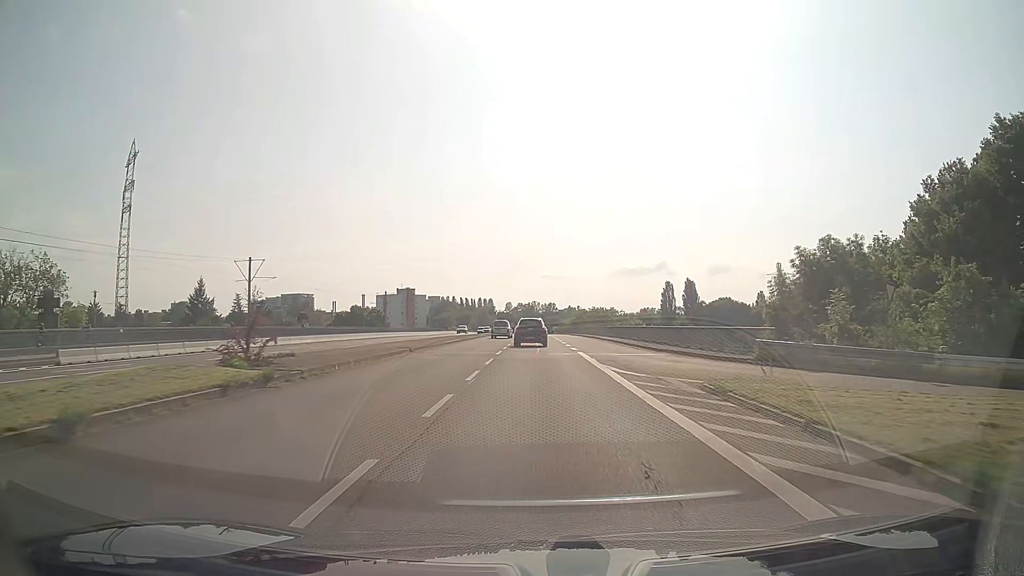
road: secondary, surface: asphalt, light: Day
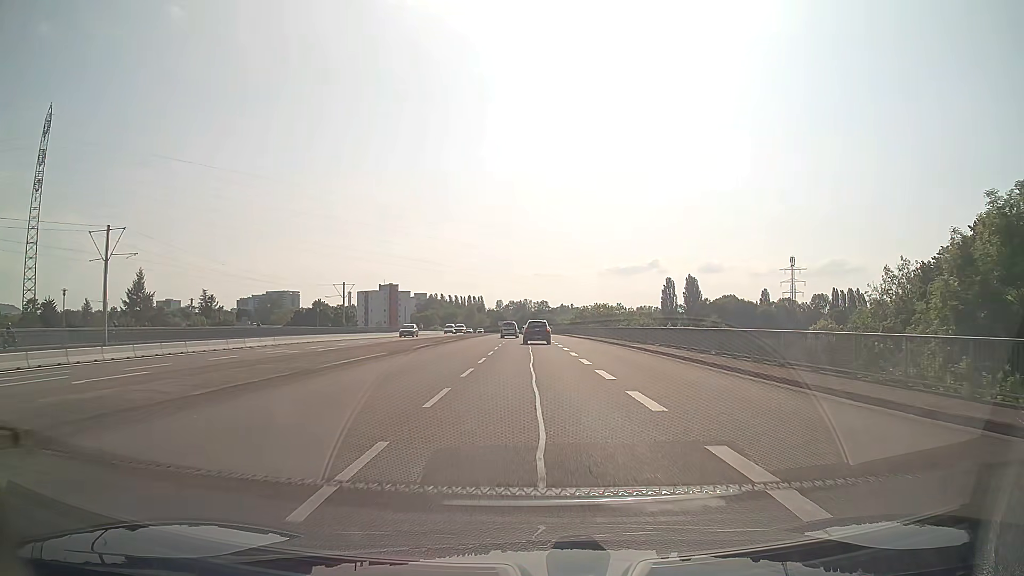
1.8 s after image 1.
(+0.1, +23.3) m; +1°
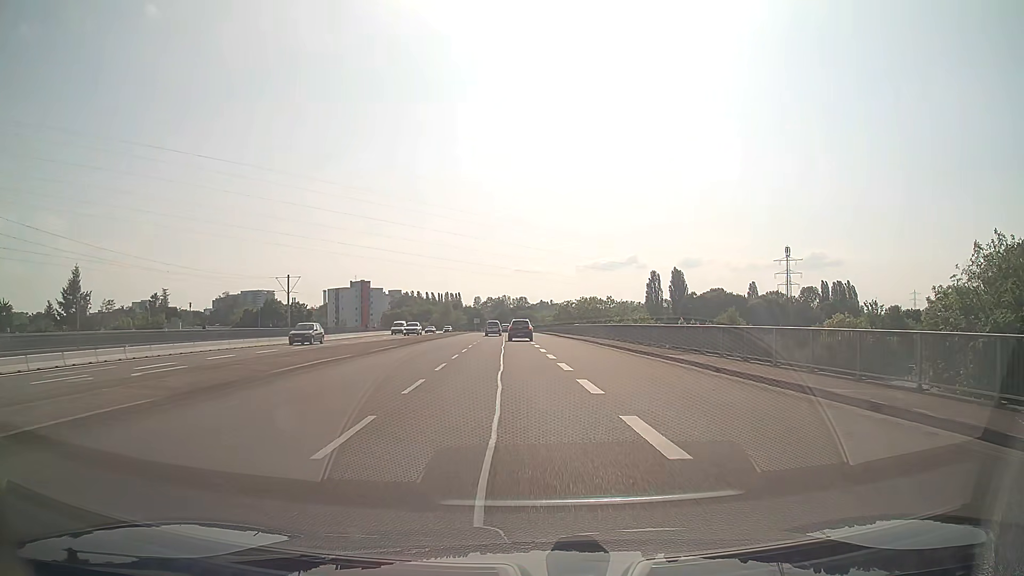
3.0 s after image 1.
(+0.2, +15.6) m; +1°
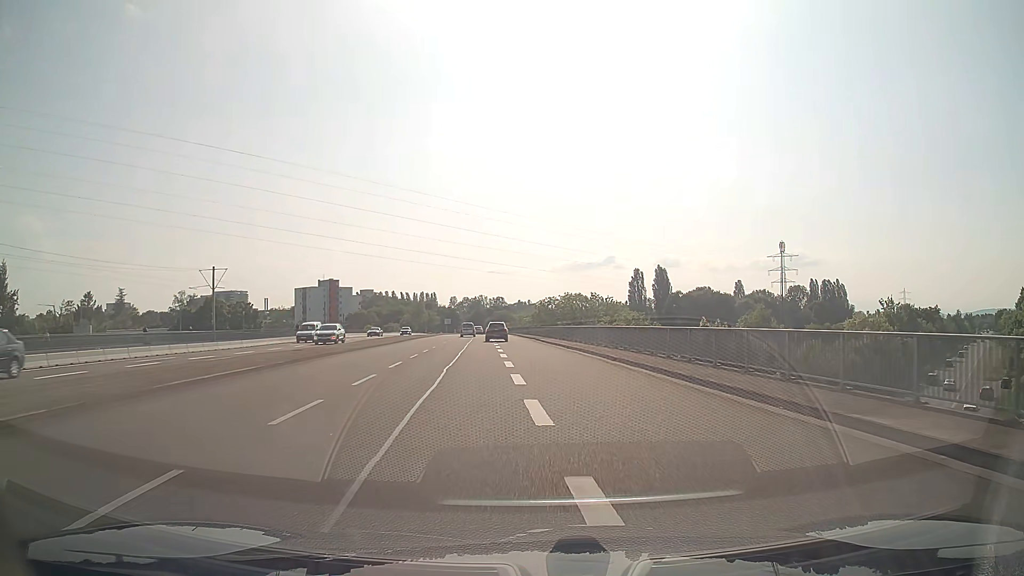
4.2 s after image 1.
(+0.4, +15.8) m; +2°
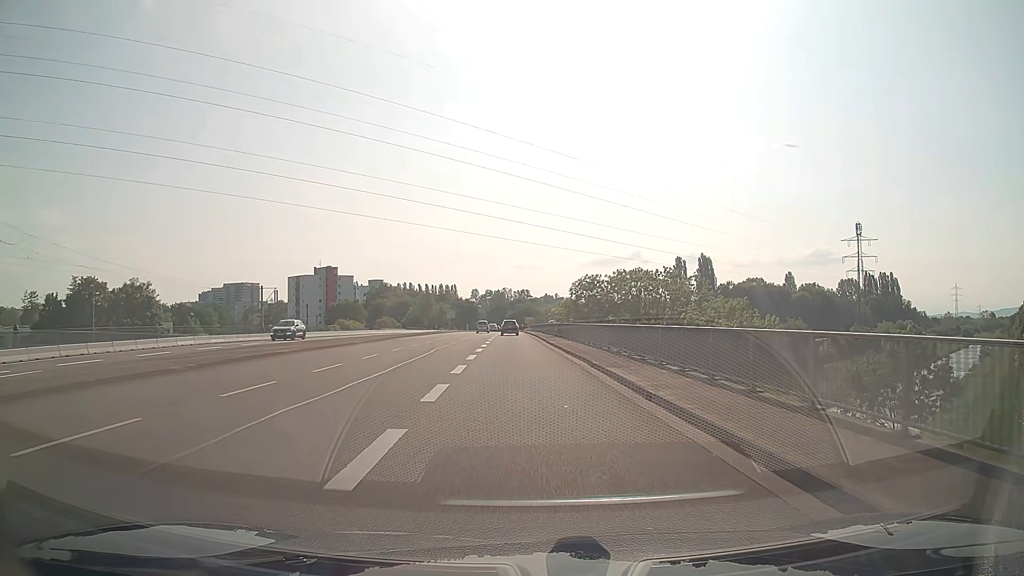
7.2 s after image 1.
(-0.4, +39.1) m; -2°
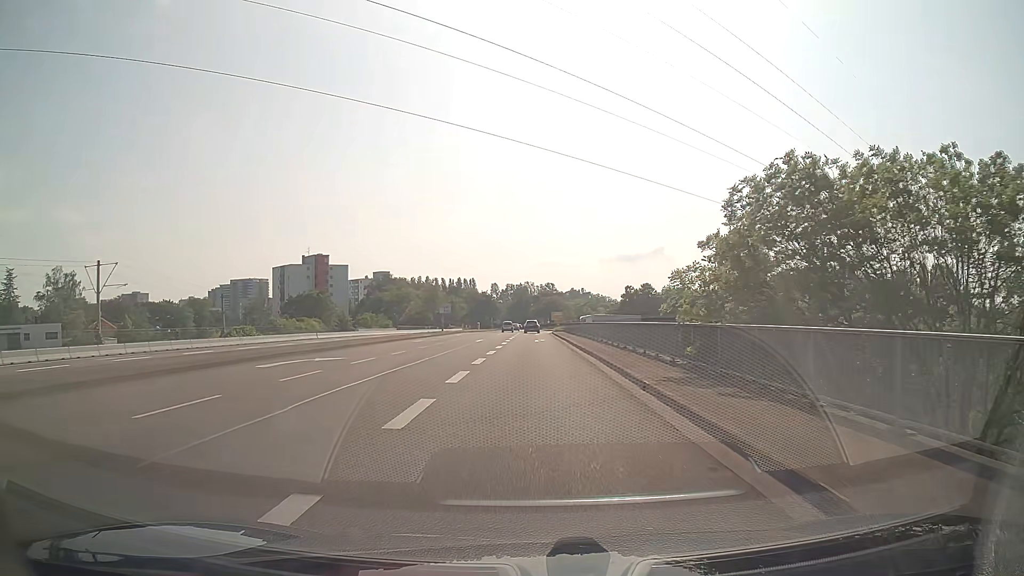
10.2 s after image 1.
(-0.8, +39.2) m; -2°
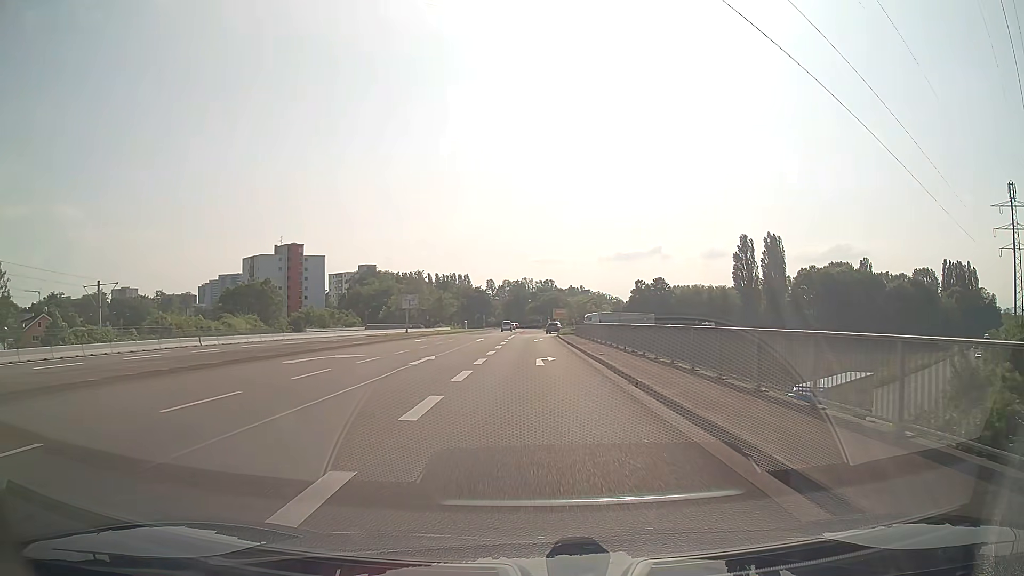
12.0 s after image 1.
(0.0, +23.0) m; 0°
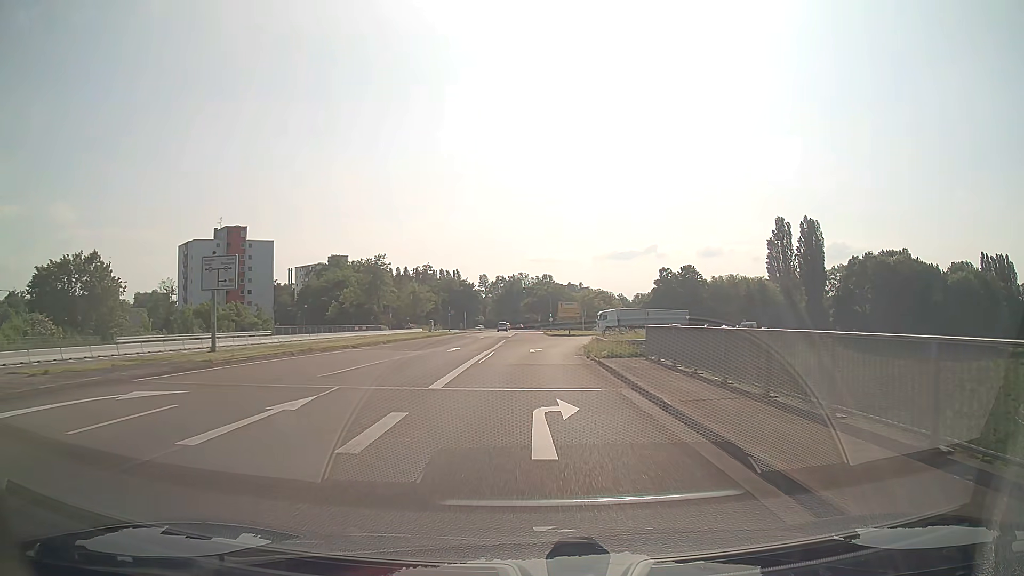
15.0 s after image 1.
(+0.1, +37.8) m; 0°
(0, +10) (0, +20) (0, +30) (+1, +40) (+3, +50) (+4, +60) (+7, +69) (+11, +79) (+15, +88) (+20, +96) m
